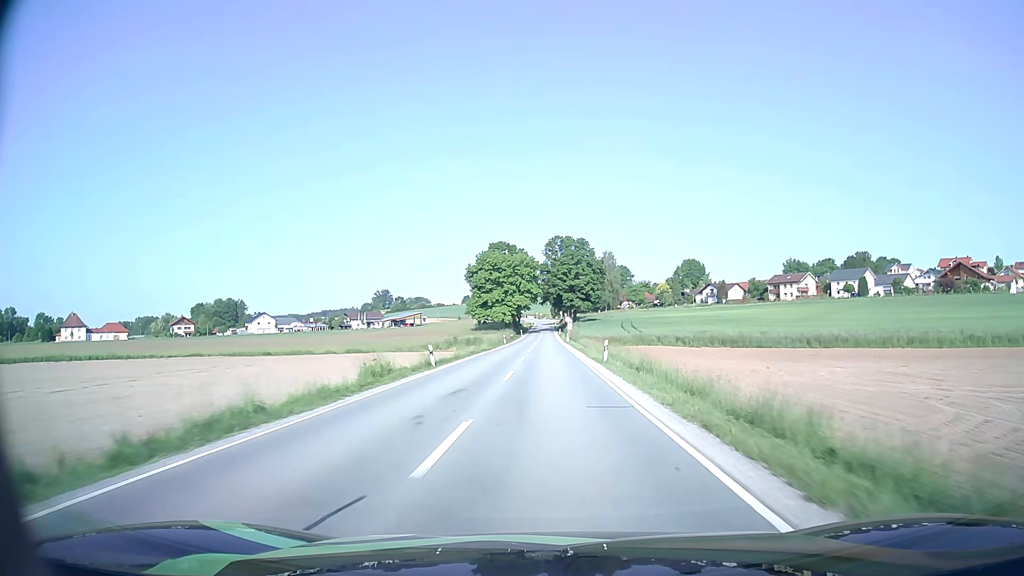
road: secondary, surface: asphalt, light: Day
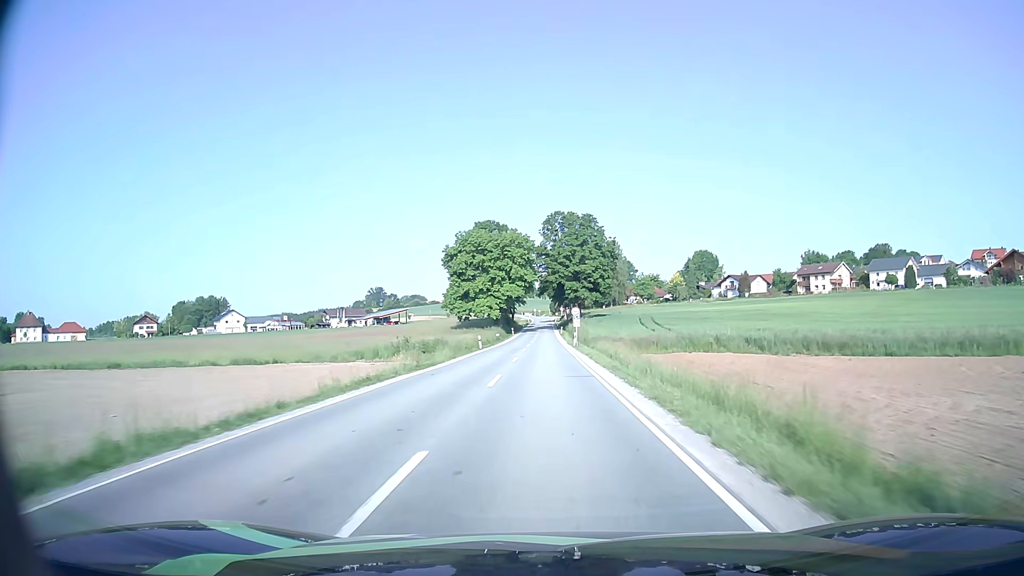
(+0.1, +26.9) m; 0°
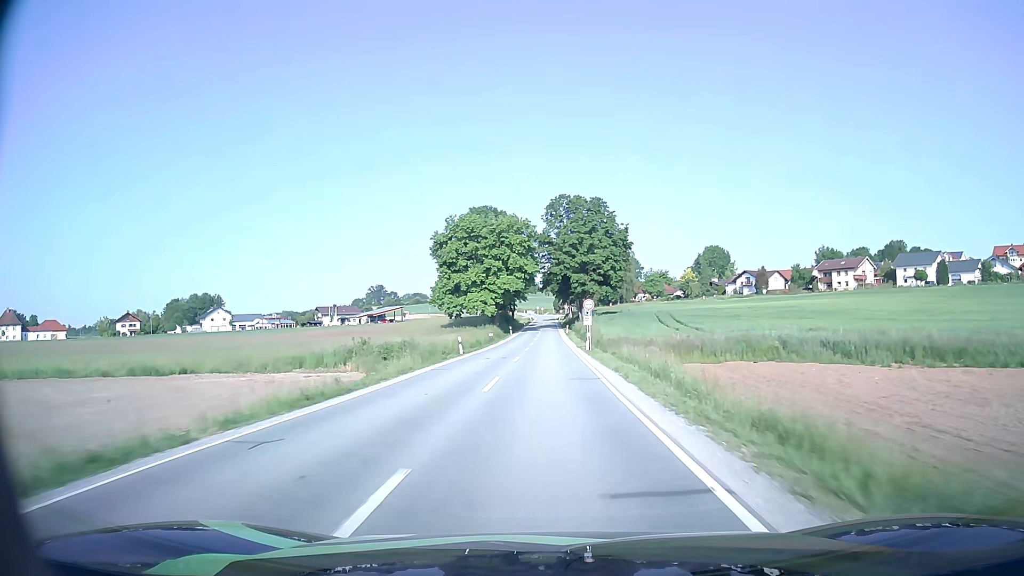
(0.0, +13.2) m; 0°
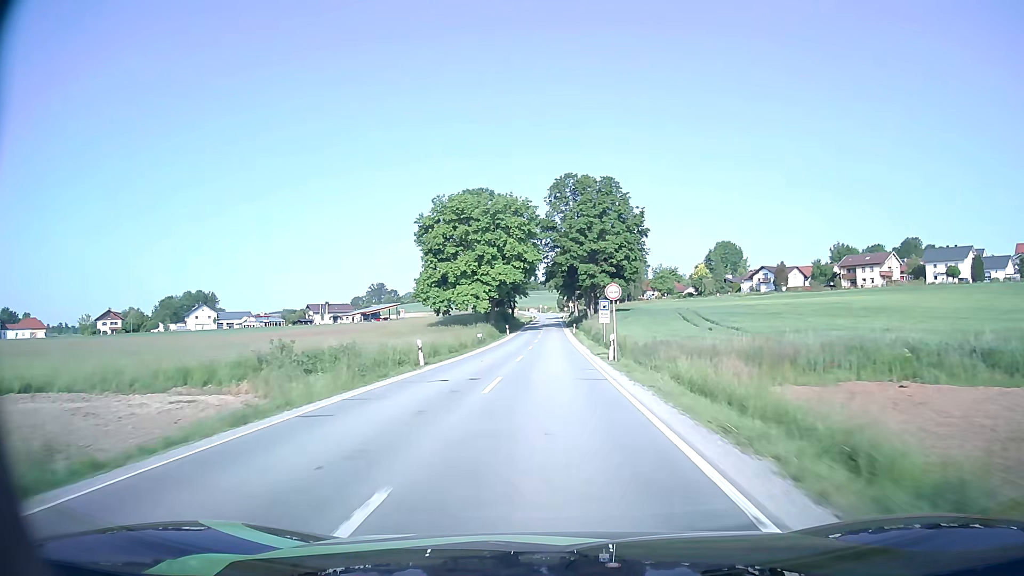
(0.0, +13.0) m; 0°
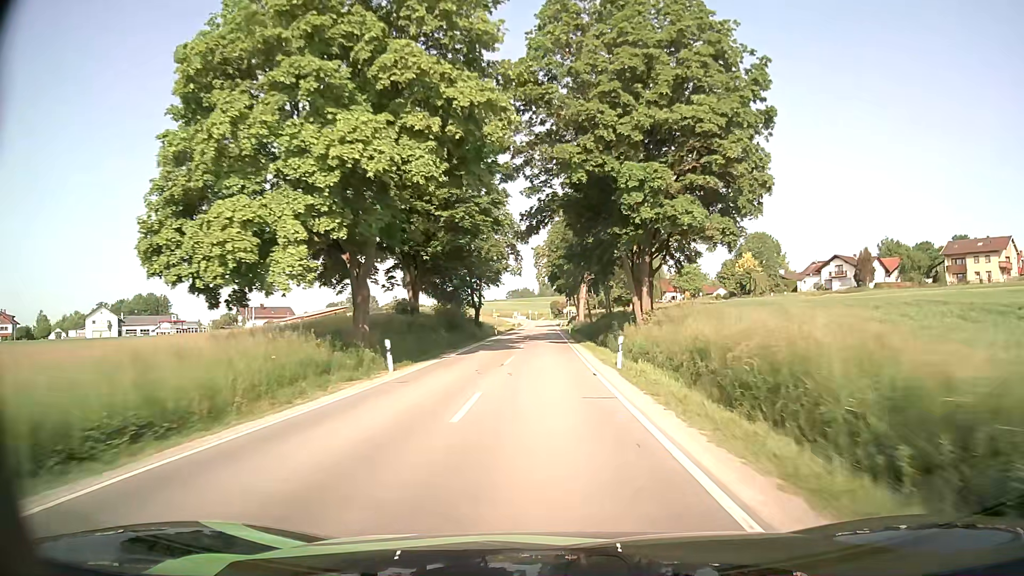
(+0.4, +51.6) m; +1°
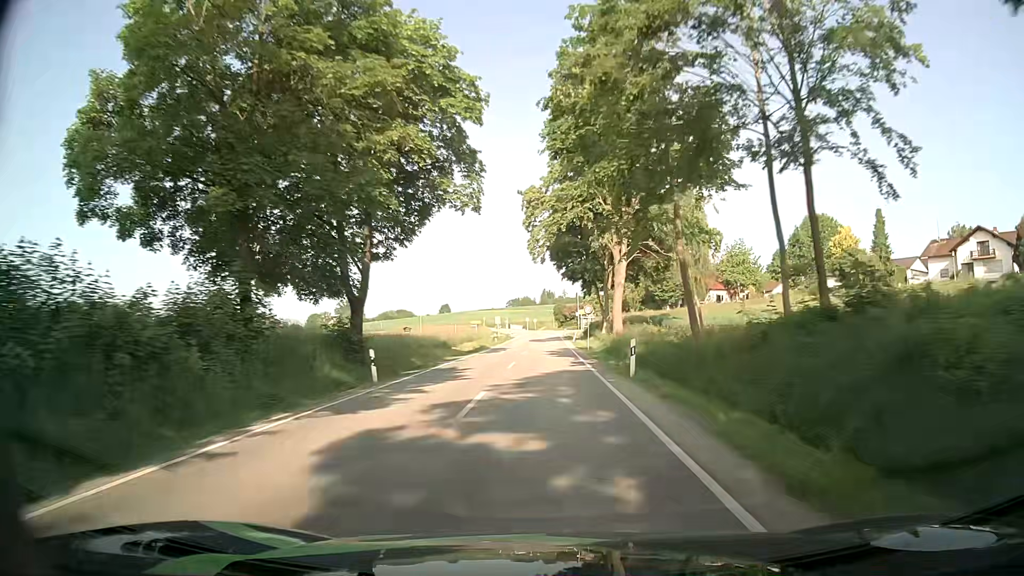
(-0.2, +47.8) m; +1°
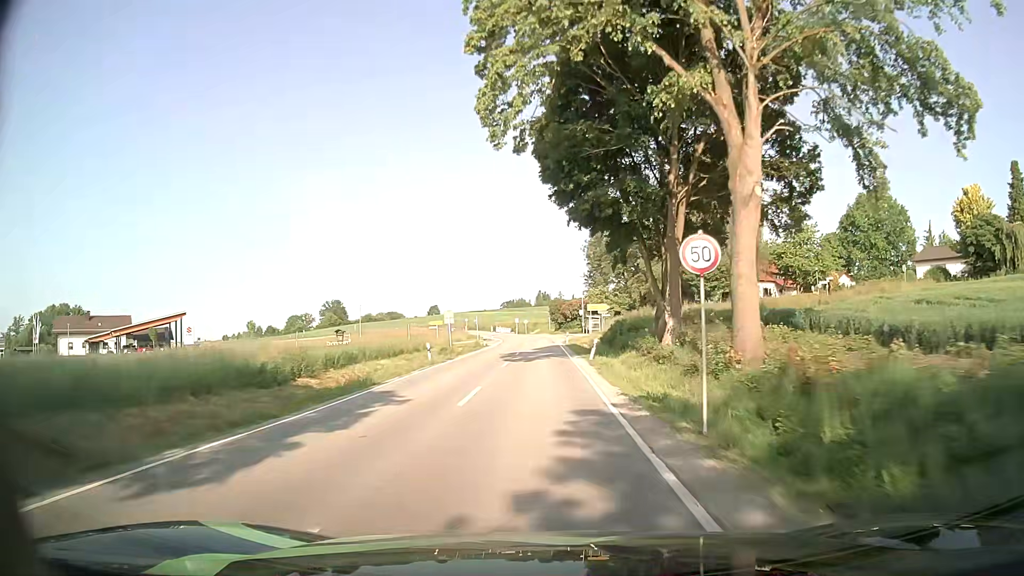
(-0.2, +33.5) m; -1°
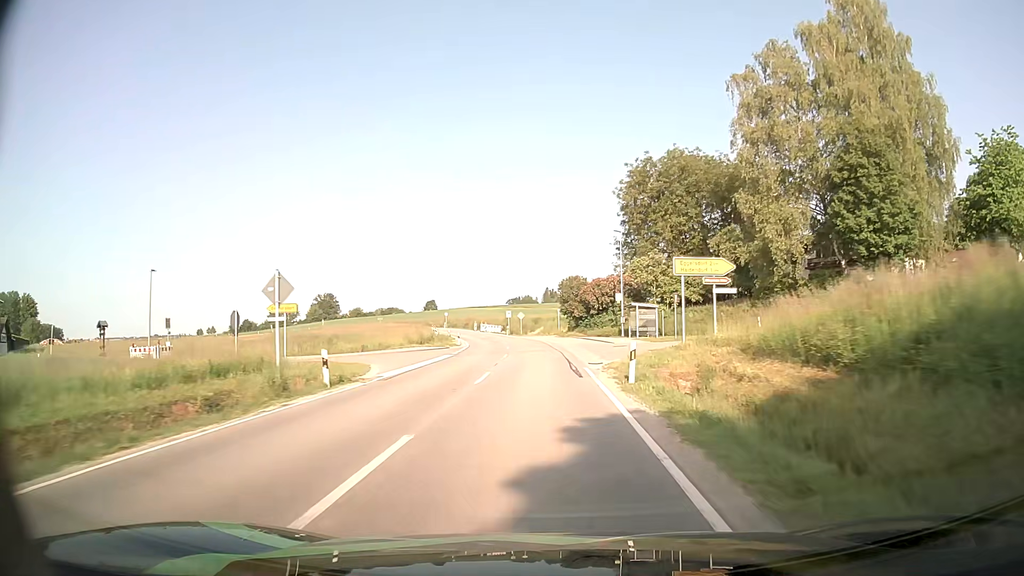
(+0.3, +44.9) m; 0°
(0, +10) (0, +20) (-1, +30) (-1, +40) (-2, +50) (-3, +60) (-4, +70) (-6, +80) (-9, +89) (-11, +99) m
